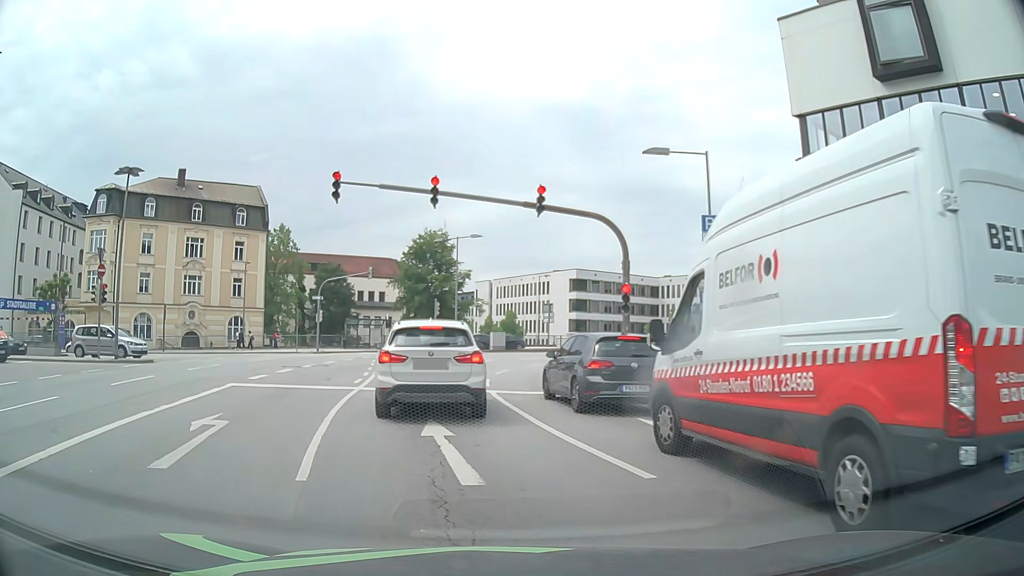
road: primary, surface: asphalt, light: Day
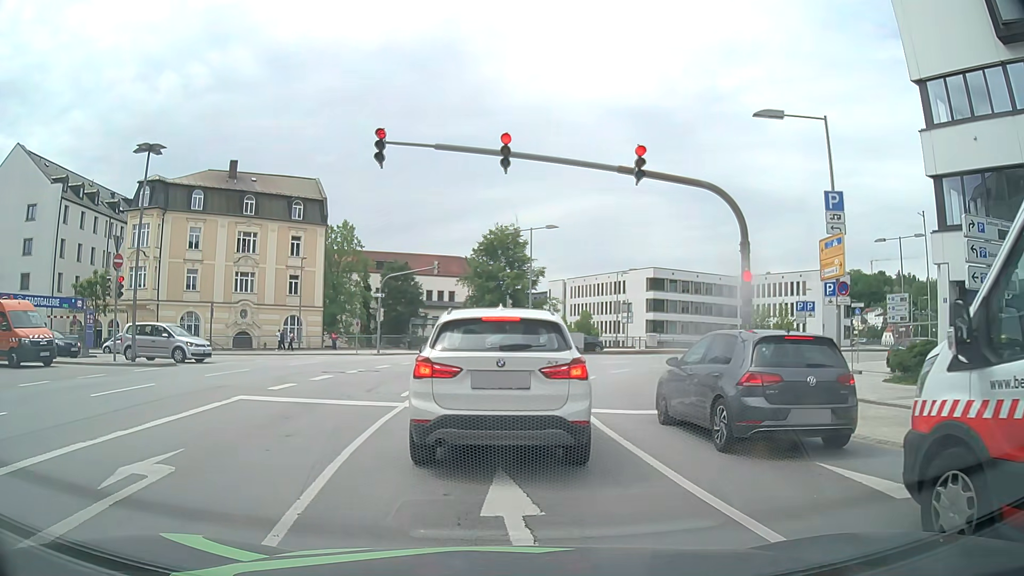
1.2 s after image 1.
(-0.2, +4.0) m; -4°
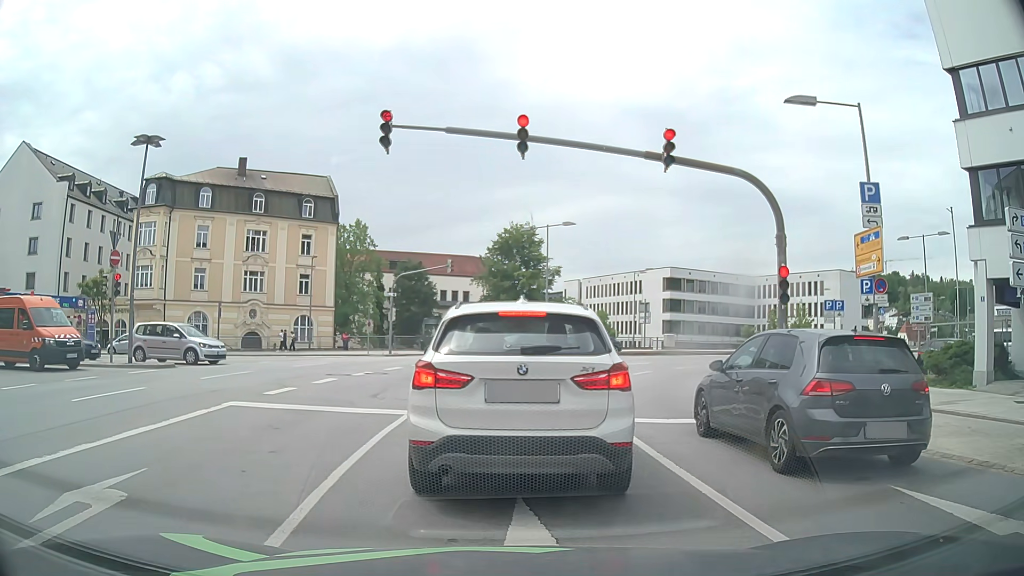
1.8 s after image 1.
(0.0, +1.2) m; +1°
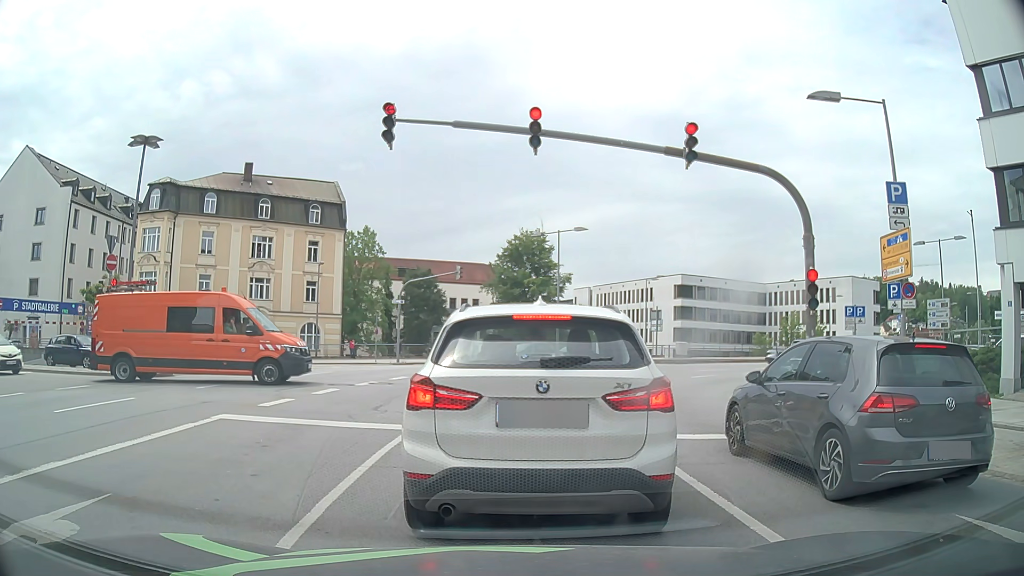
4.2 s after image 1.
(0.0, +0.9) m; 0°
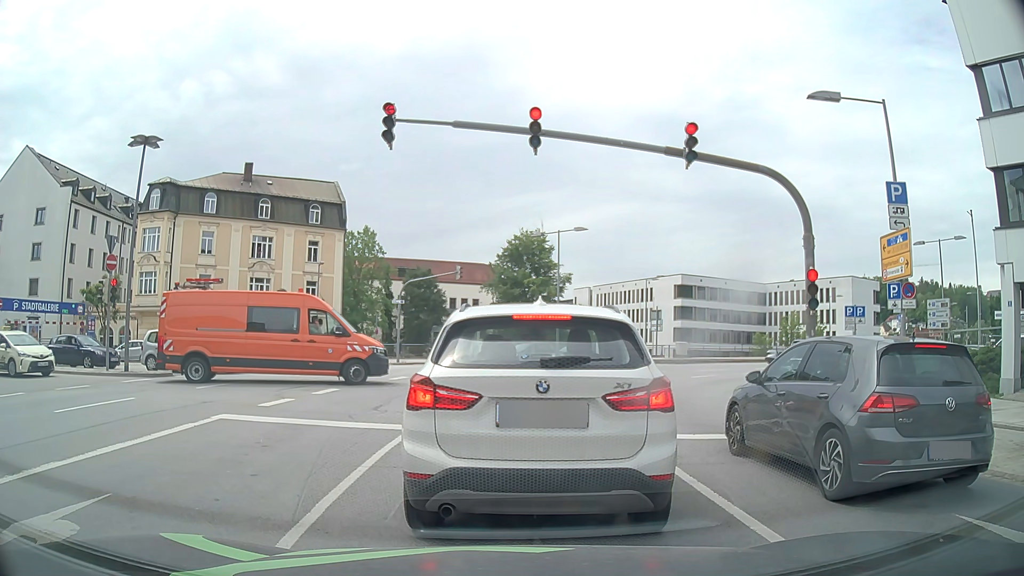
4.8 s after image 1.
(0.0, 0.0) m; 0°
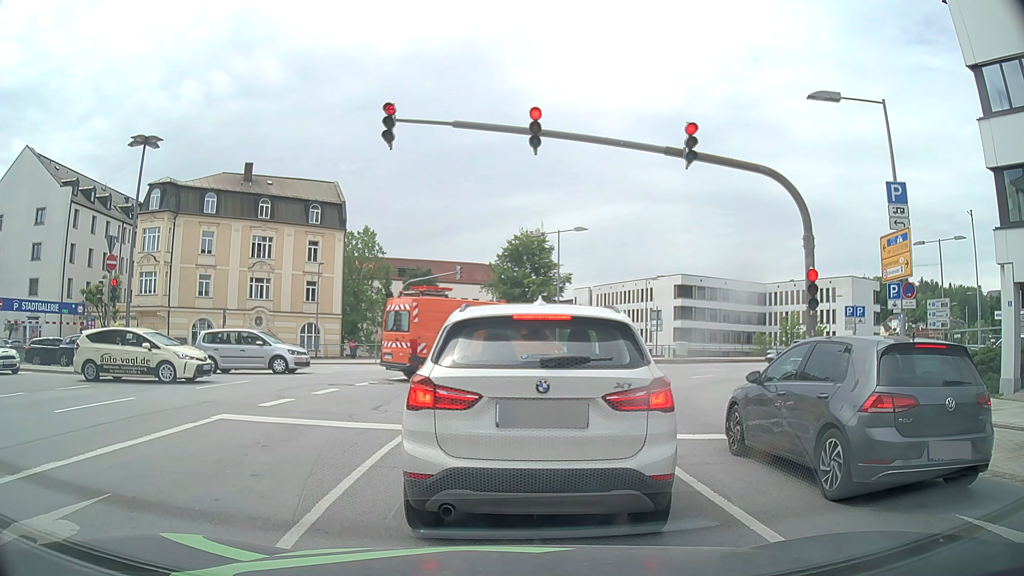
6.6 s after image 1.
(0.0, 0.0) m; 0°
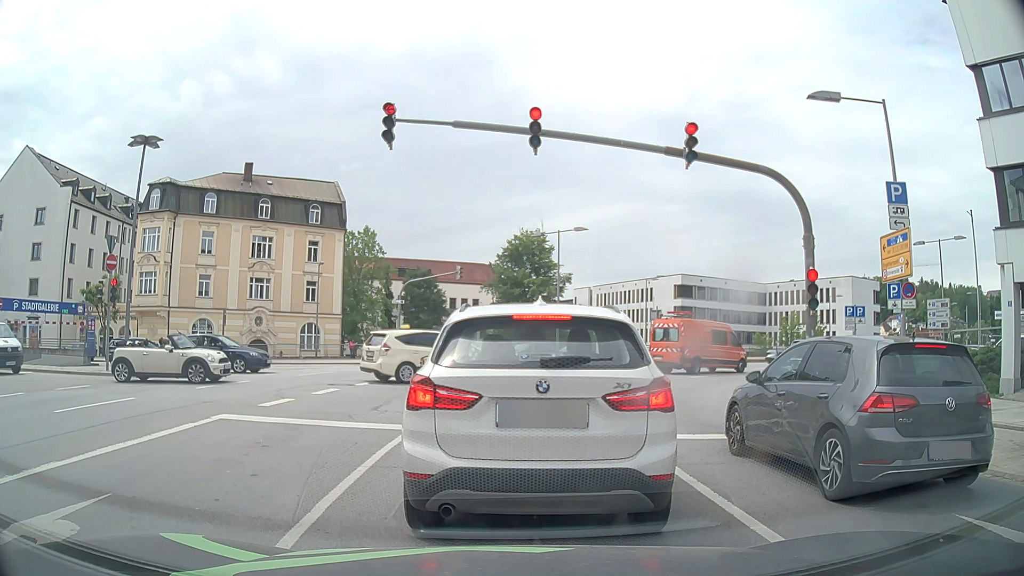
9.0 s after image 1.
(0.0, 0.0) m; 0°
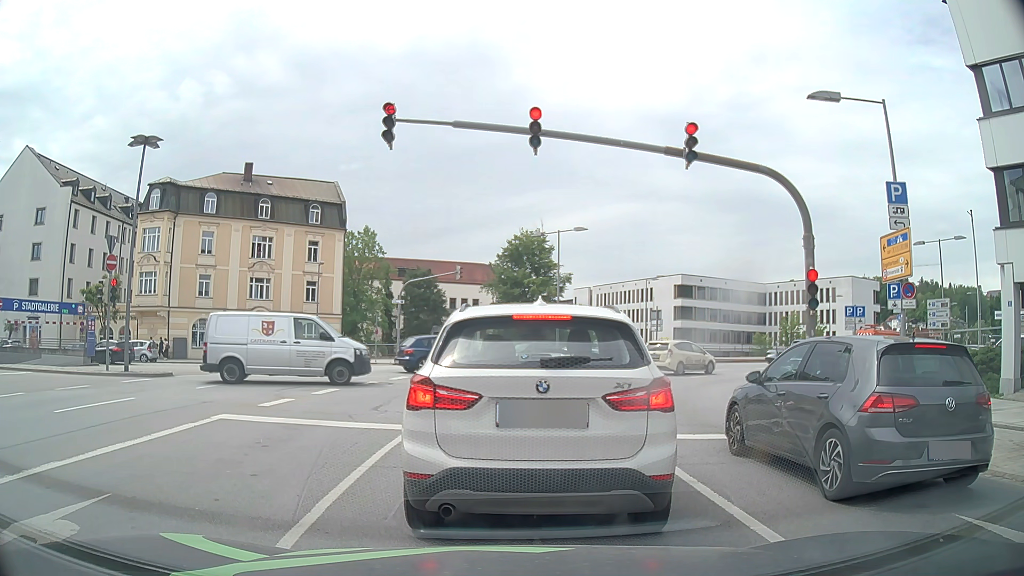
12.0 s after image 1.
(0.0, 0.0) m; 0°
